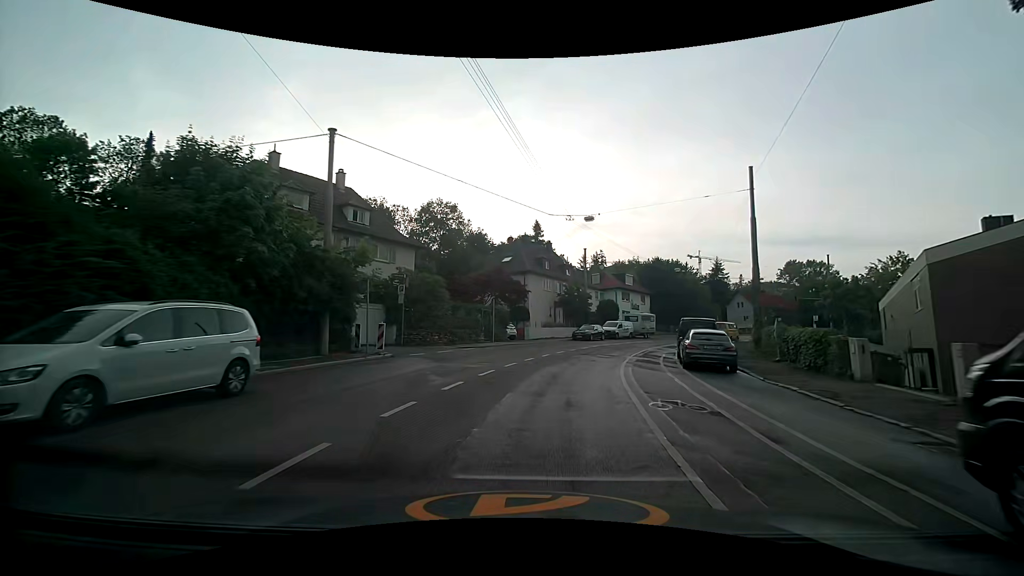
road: secondary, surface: asphalt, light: Day
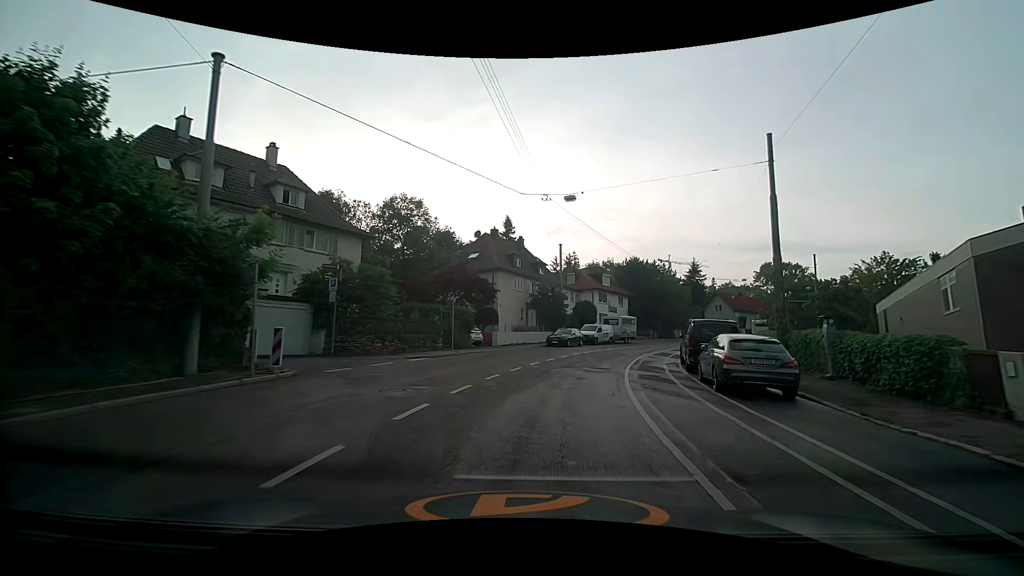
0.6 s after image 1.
(+0.2, +5.9) m; +2°
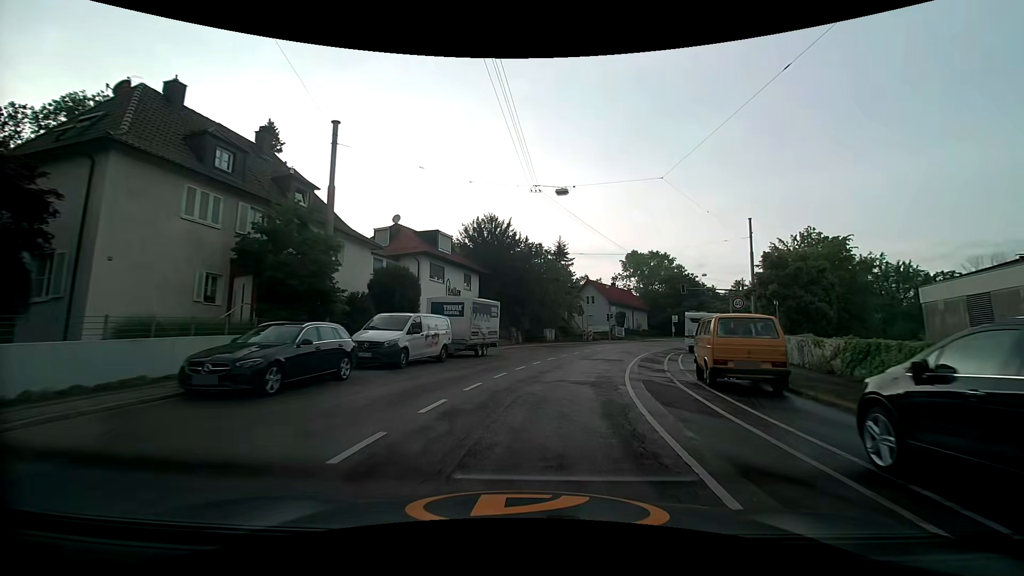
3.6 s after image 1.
(+5.1, +29.0) m; +19°
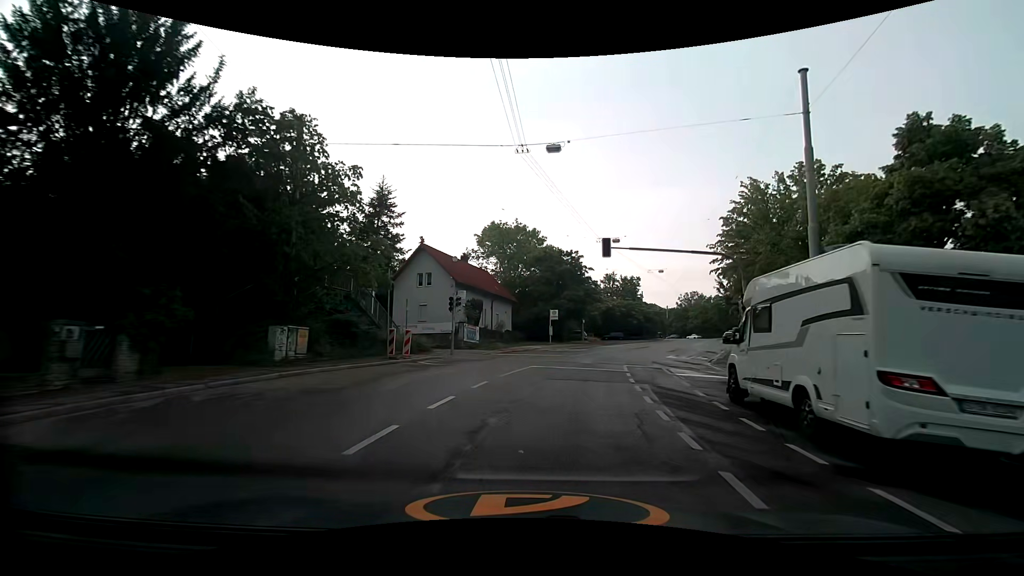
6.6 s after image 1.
(+4.6, +29.6) m; +17°
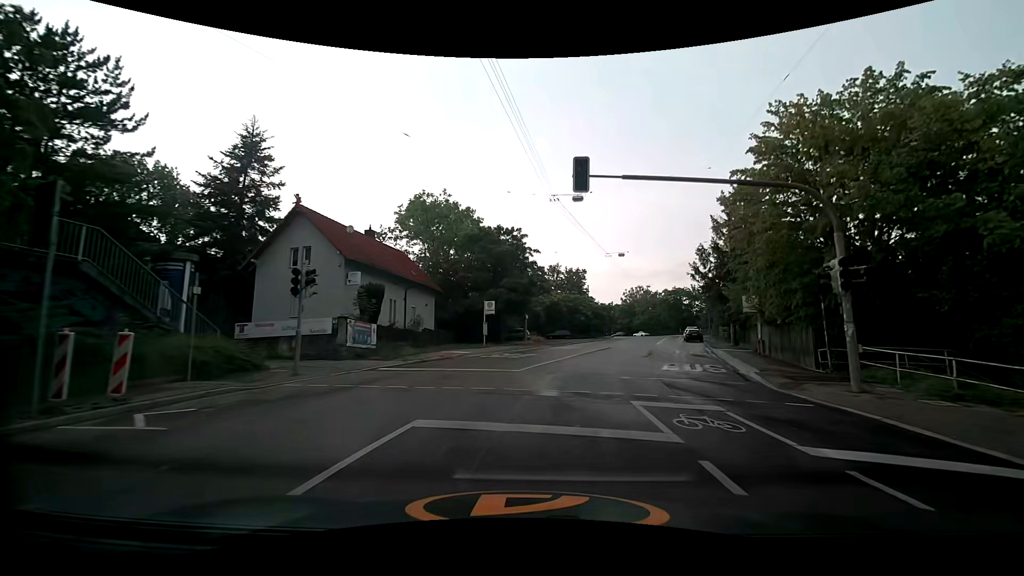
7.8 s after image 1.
(+0.7, +12.1) m; +7°
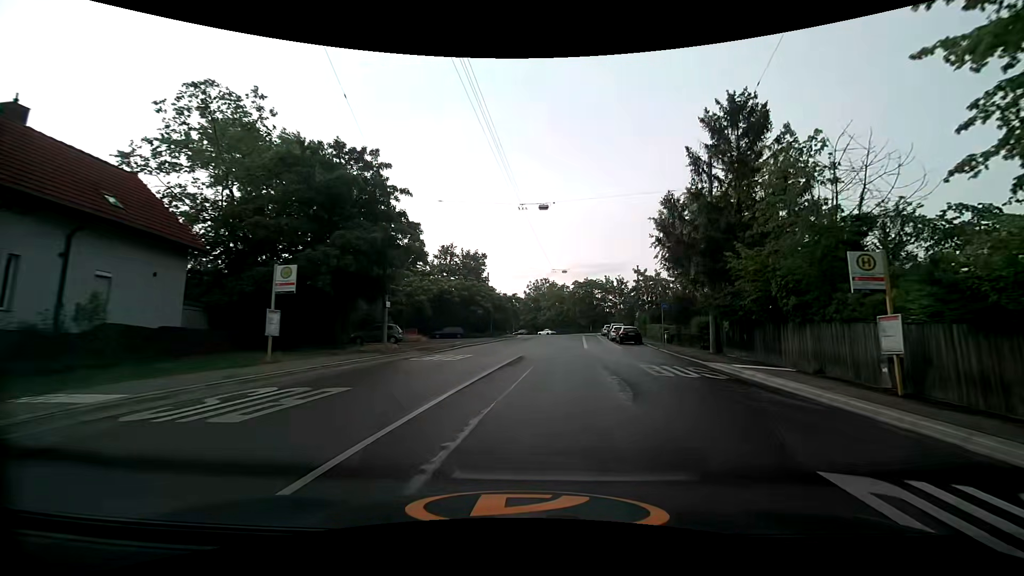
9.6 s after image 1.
(+1.8, +18.2) m; +11°
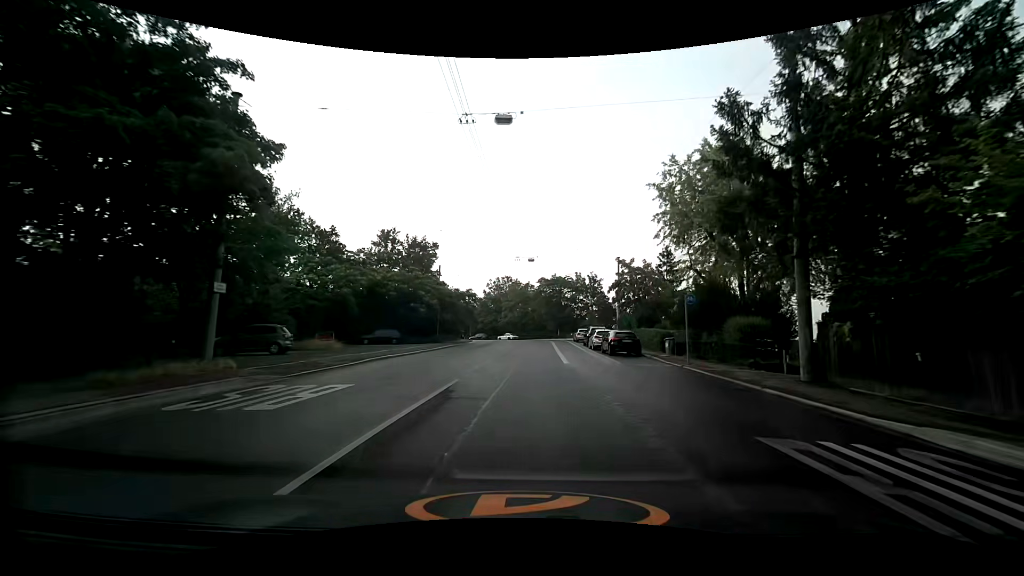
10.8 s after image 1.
(+0.6, +12.6) m; +5°
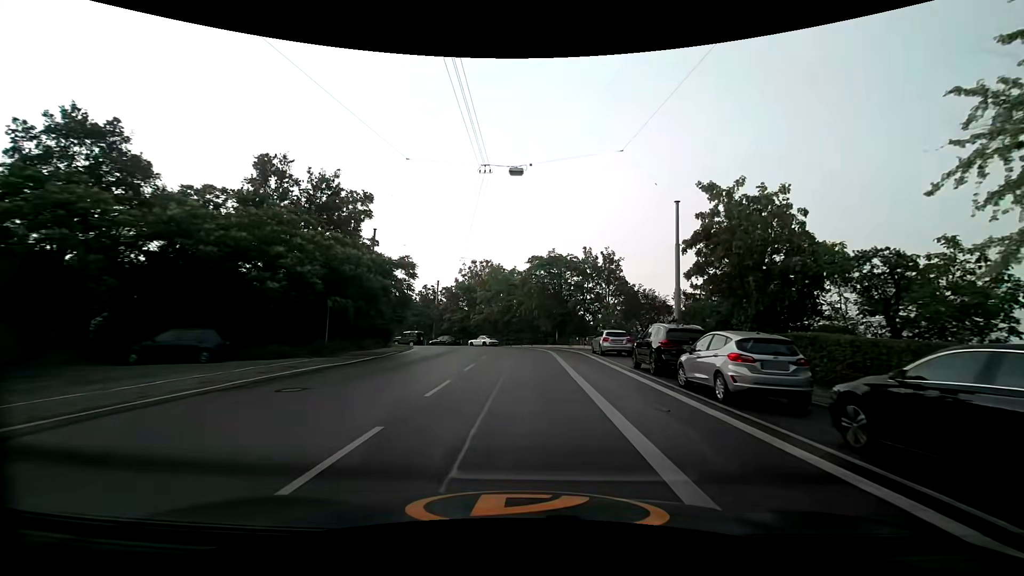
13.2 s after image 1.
(+0.3, +25.2) m; +1°
(0, +10) (0, +20) (0, +30) (-2, +40) (-5, +49) (-11, +57) (-20, +63) (-29, +65) (-39, +65) (-49, +62) m
